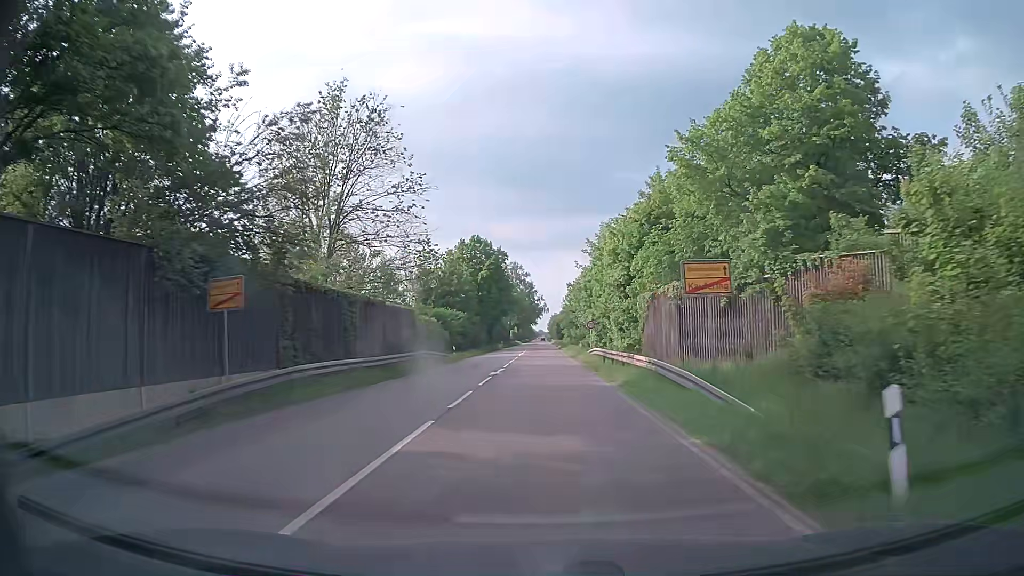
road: secondary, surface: asphalt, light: Day
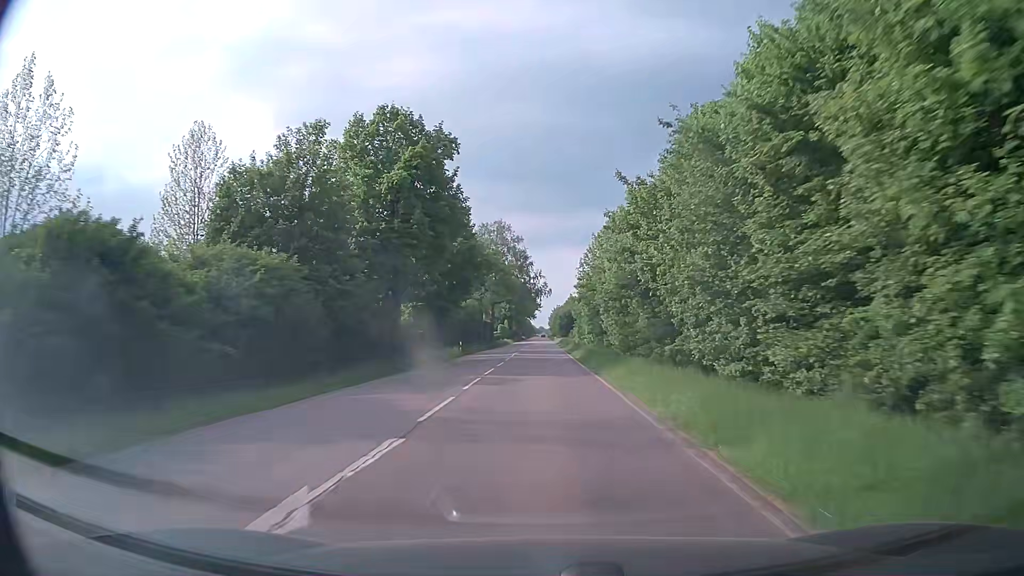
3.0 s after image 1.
(+0.3, +51.1) m; +1°
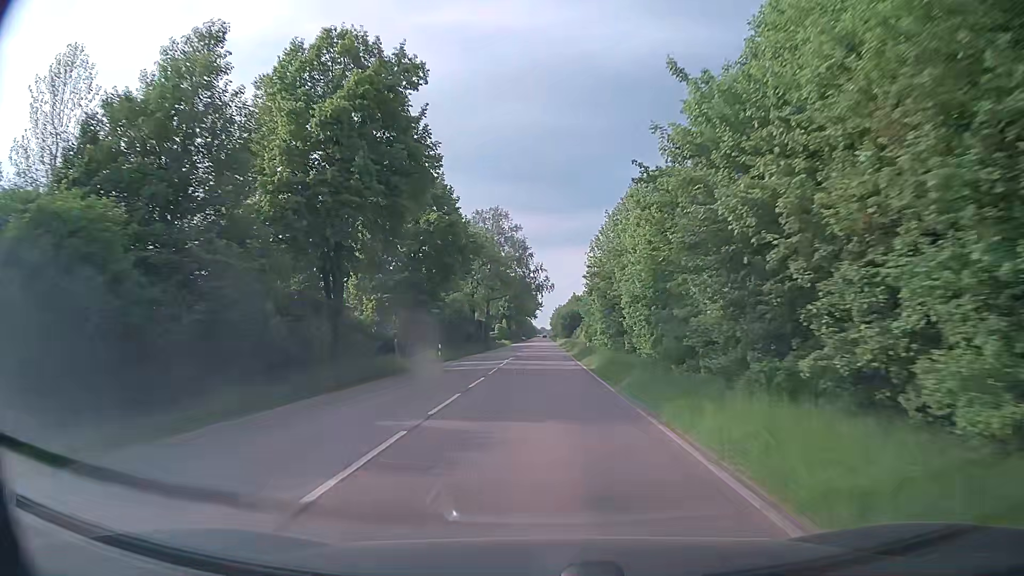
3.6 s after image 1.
(-0.1, +11.1) m; -1°
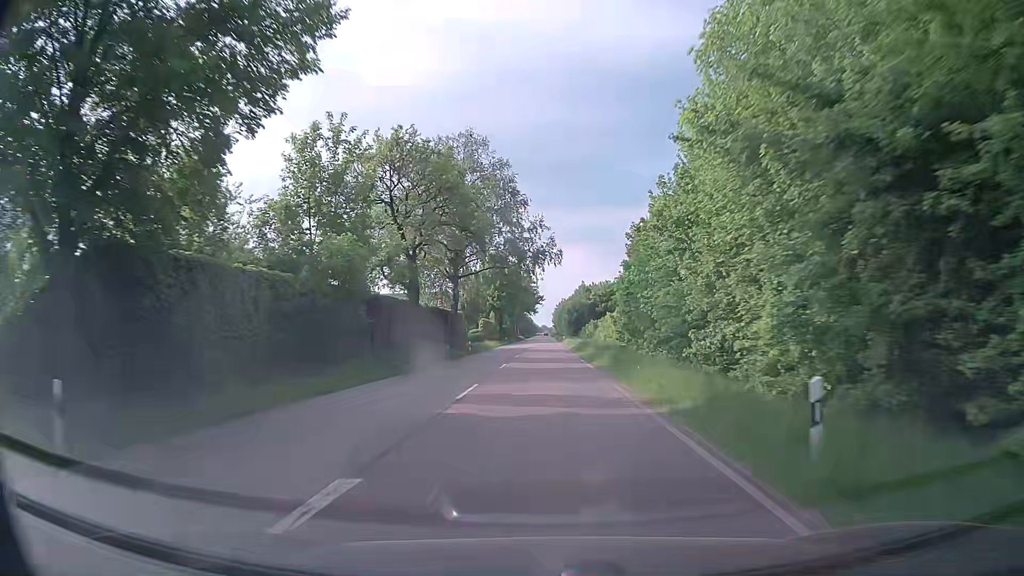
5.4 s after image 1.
(+0.2, +33.3) m; 0°
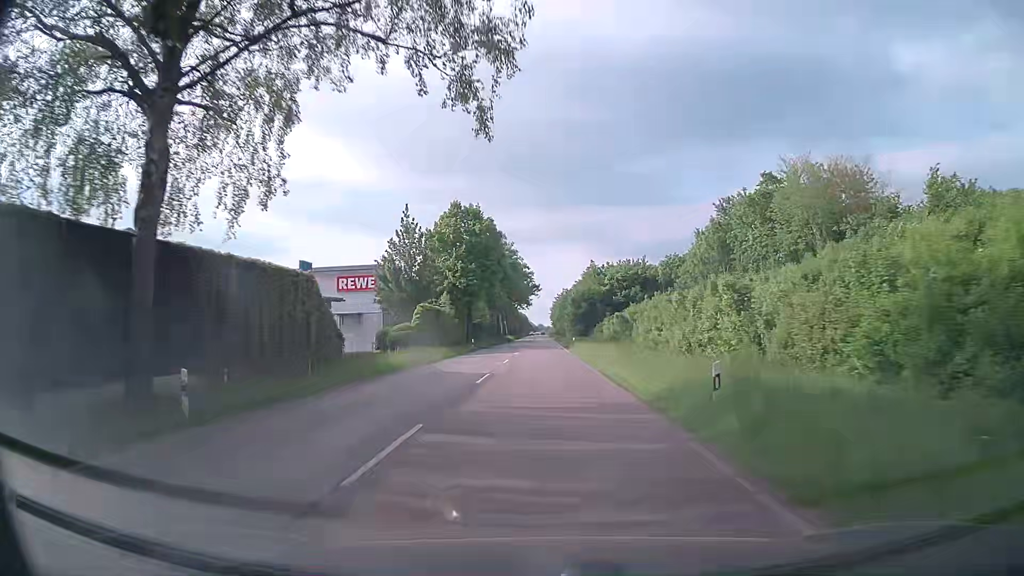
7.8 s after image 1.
(+0.2, +44.0) m; 0°
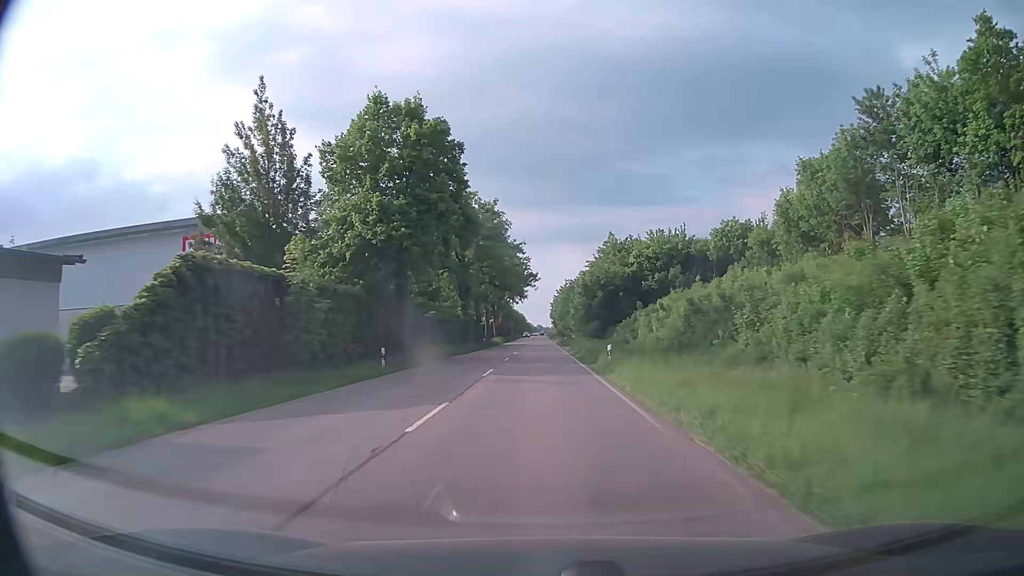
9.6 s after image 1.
(+0.1, +32.8) m; 0°
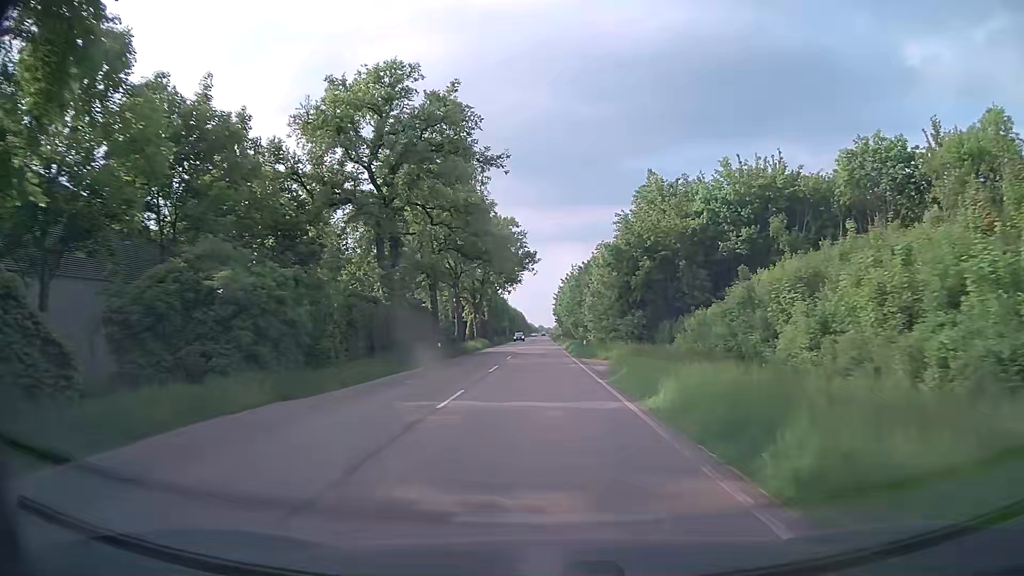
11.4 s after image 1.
(-0.1, +32.9) m; 0°
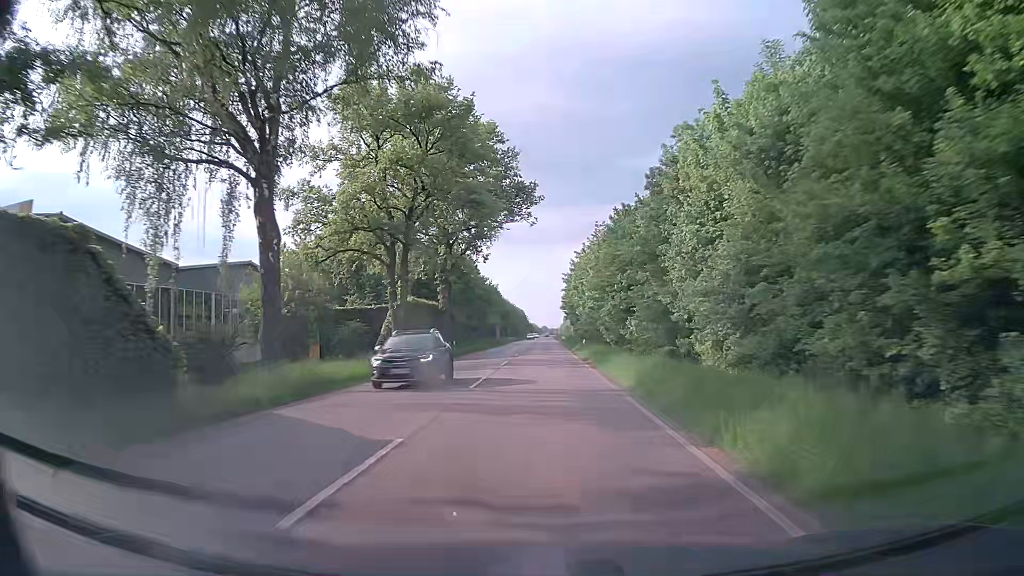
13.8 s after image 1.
(0.0, +43.8) m; 0°
(0, +10) (0, +20) (0, +30) (0, +40) (0, +50) (0, +60) (0, +70) (0, +80) (0, +90) (0, +100) m
